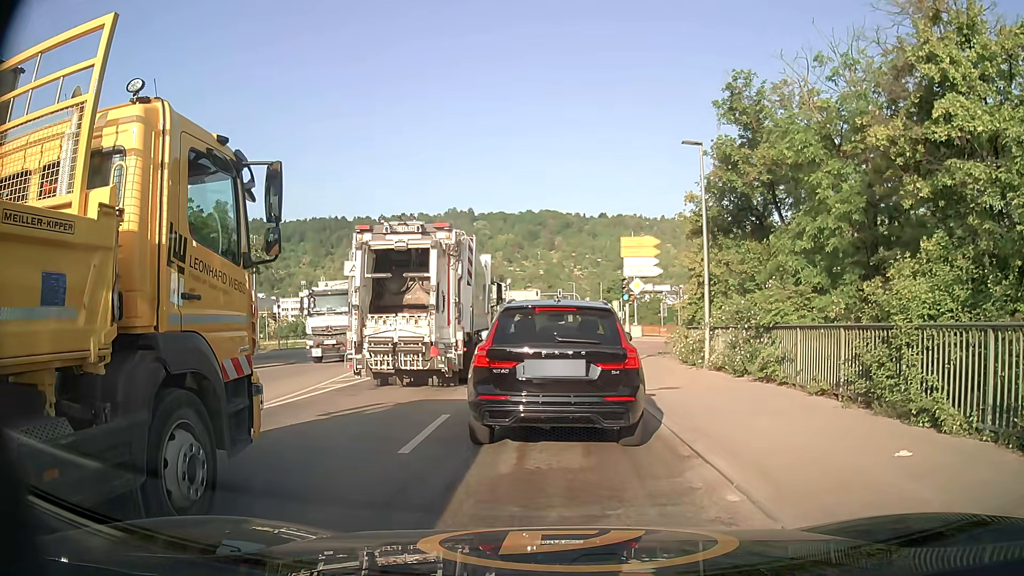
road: secondary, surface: asphalt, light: Day
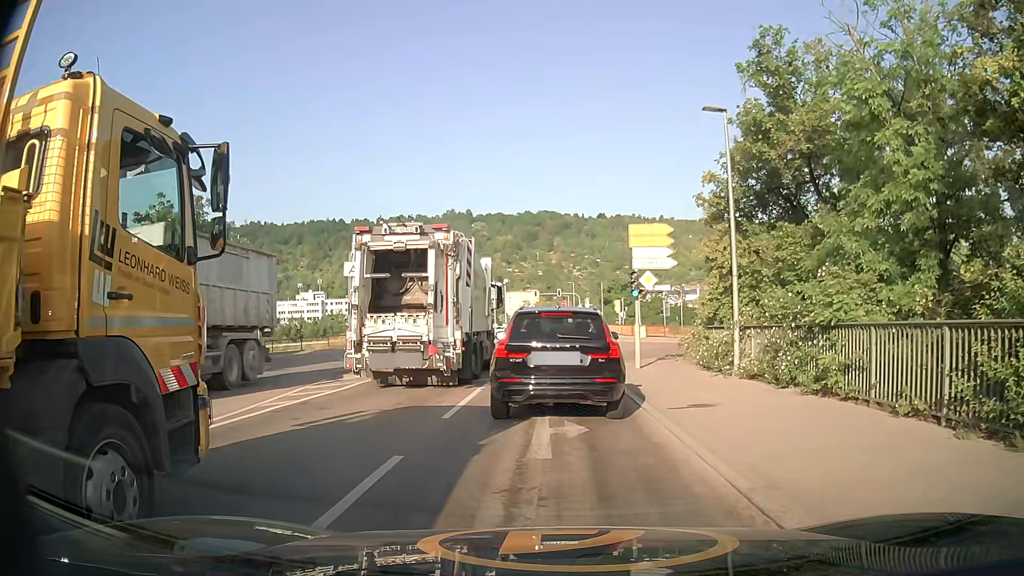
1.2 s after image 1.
(-0.1, +3.3) m; -2°
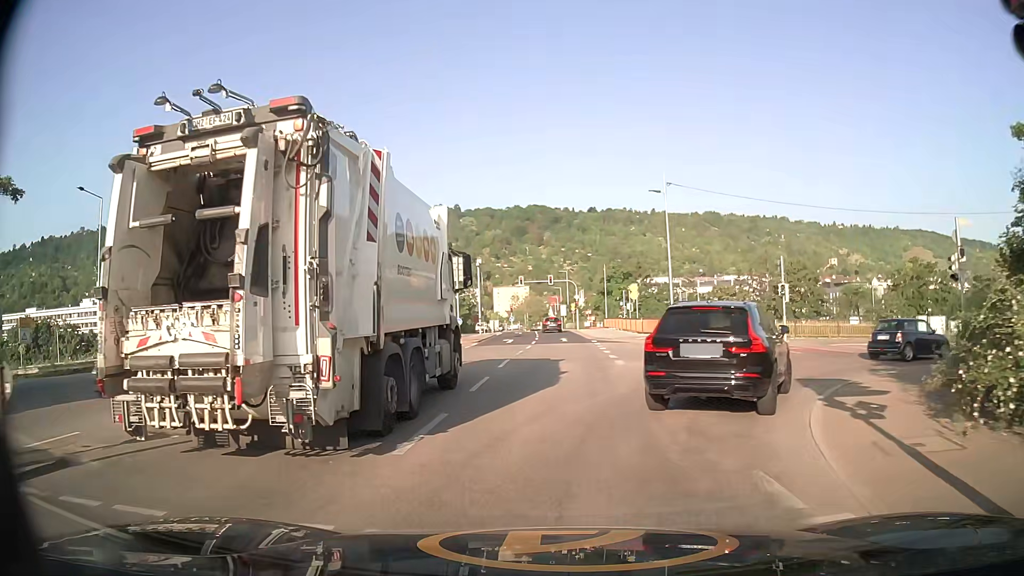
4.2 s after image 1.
(-0.1, +19.6) m; +1°
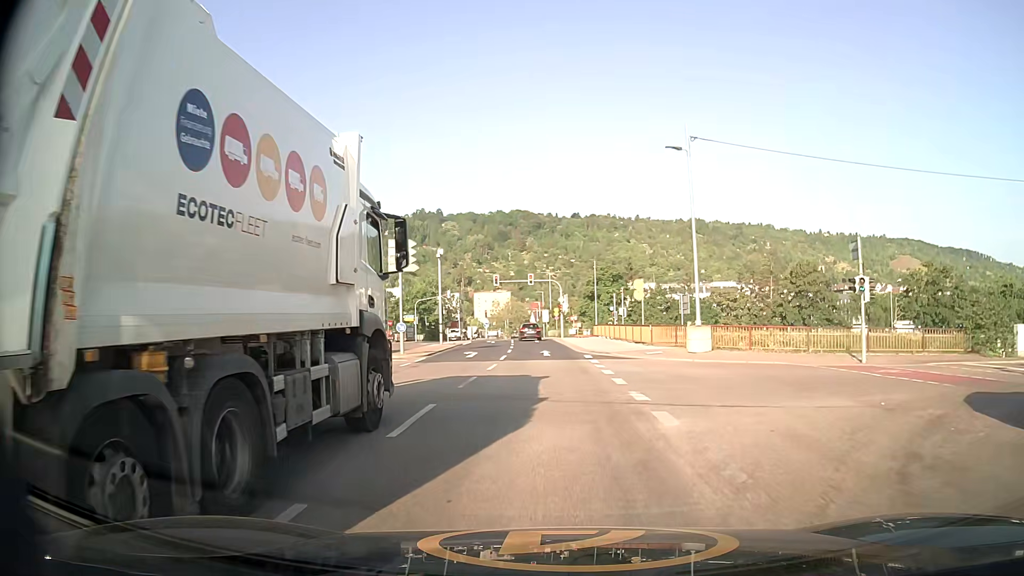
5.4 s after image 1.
(0.0, +11.3) m; +1°
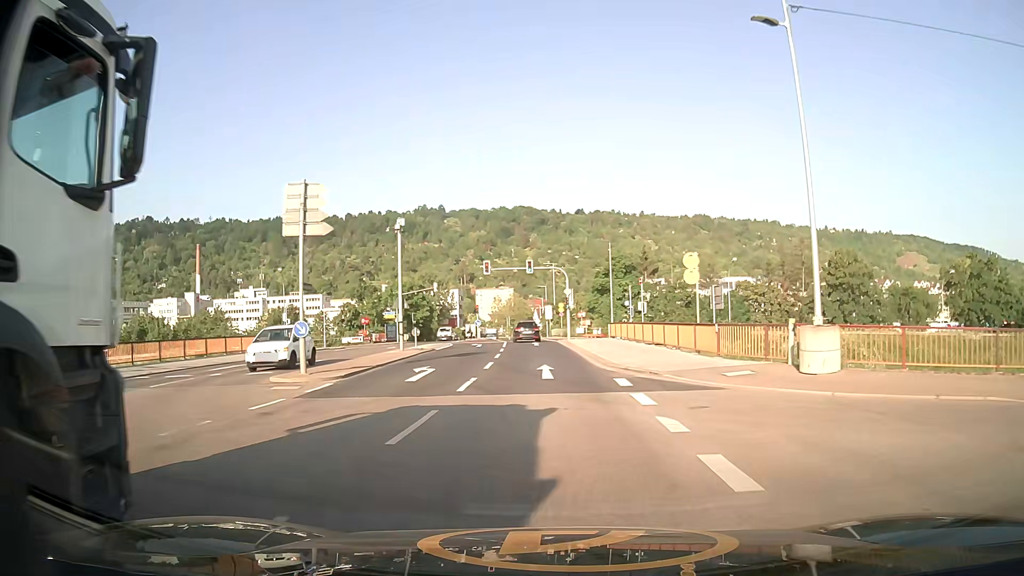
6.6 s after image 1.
(0.0, +12.6) m; 0°
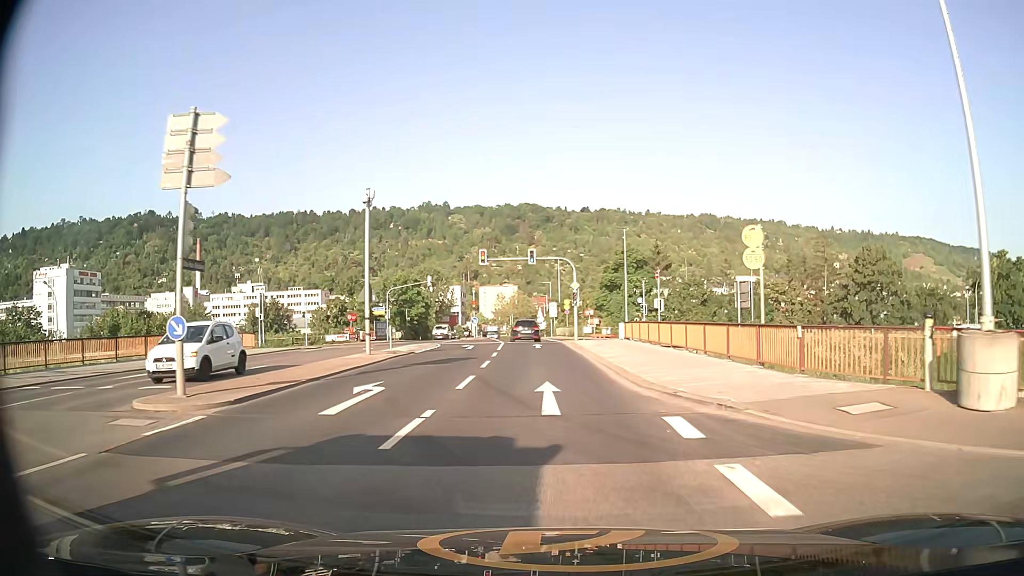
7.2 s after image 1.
(-0.1, +6.5) m; -1°
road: tertiary
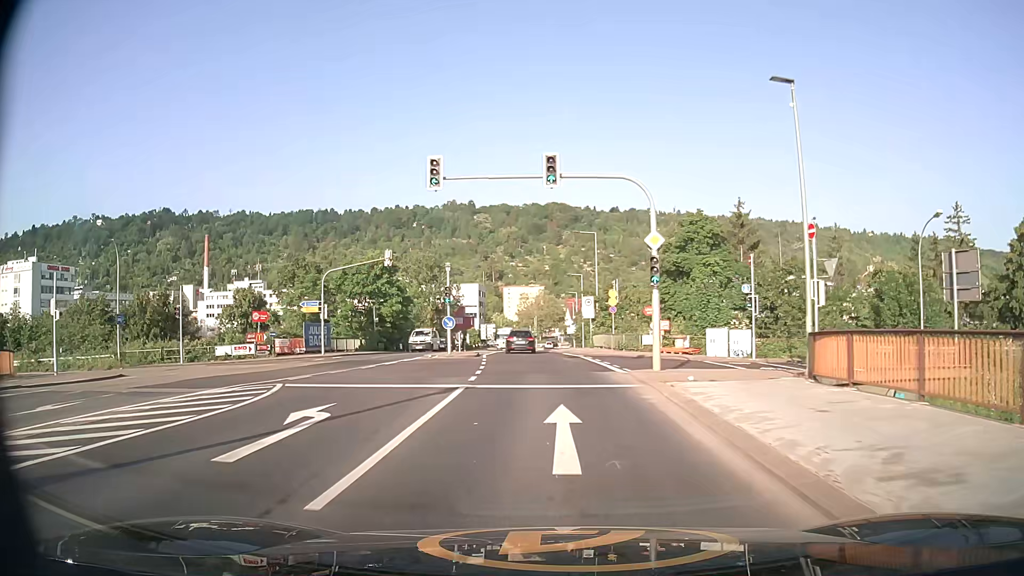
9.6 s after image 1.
(-0.6, +26.7) m; -2°
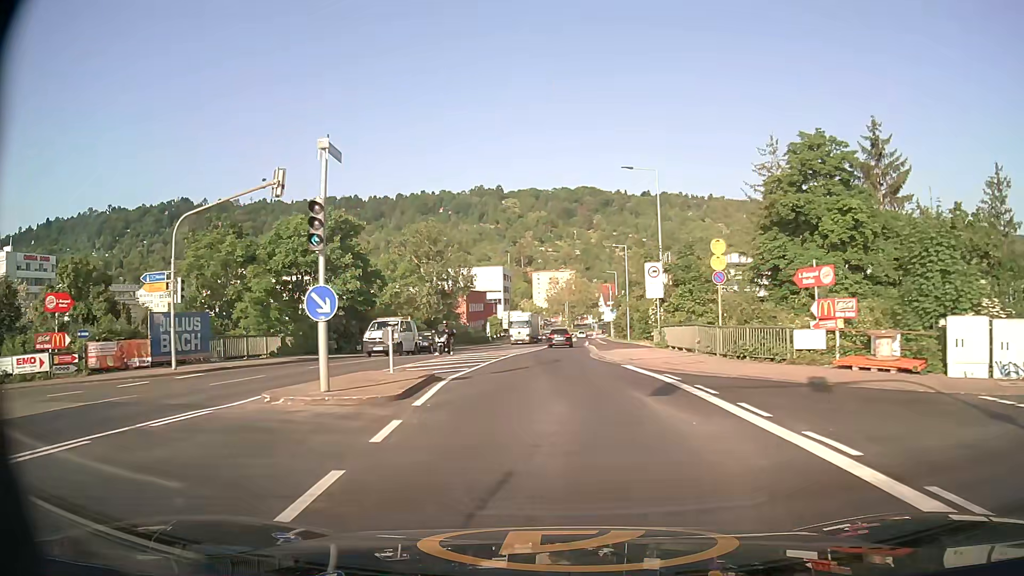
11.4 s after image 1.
(-0.5, +21.0) m; -3°
(0, +10) (0, +20) (0, +30) (0, +40) (0, +50) (+1, +60) (+1, +70) (+2, +80) (+2, +90) (+3, +100) m
